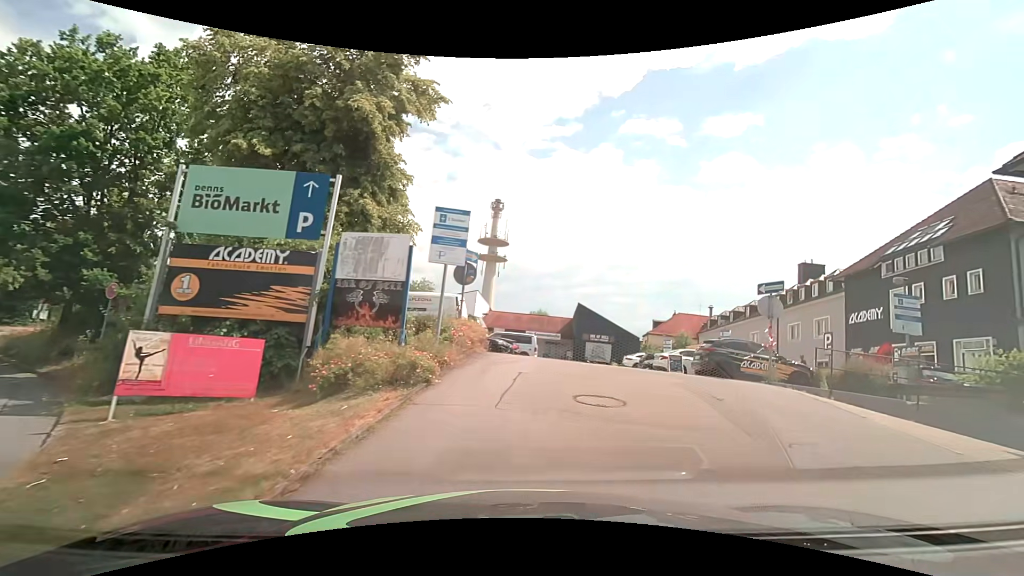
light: Day
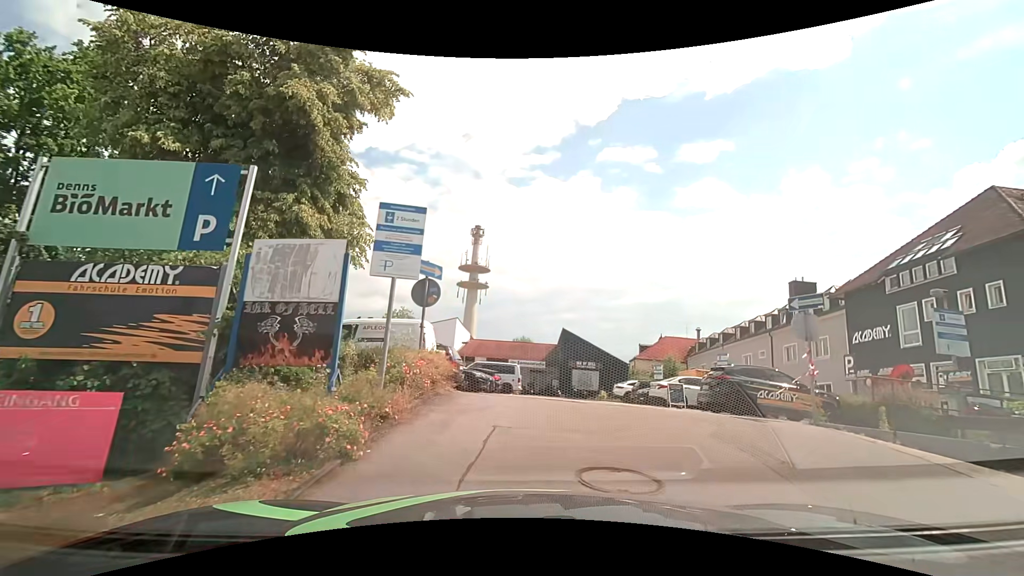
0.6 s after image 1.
(+0.2, +2.7) m; +2°
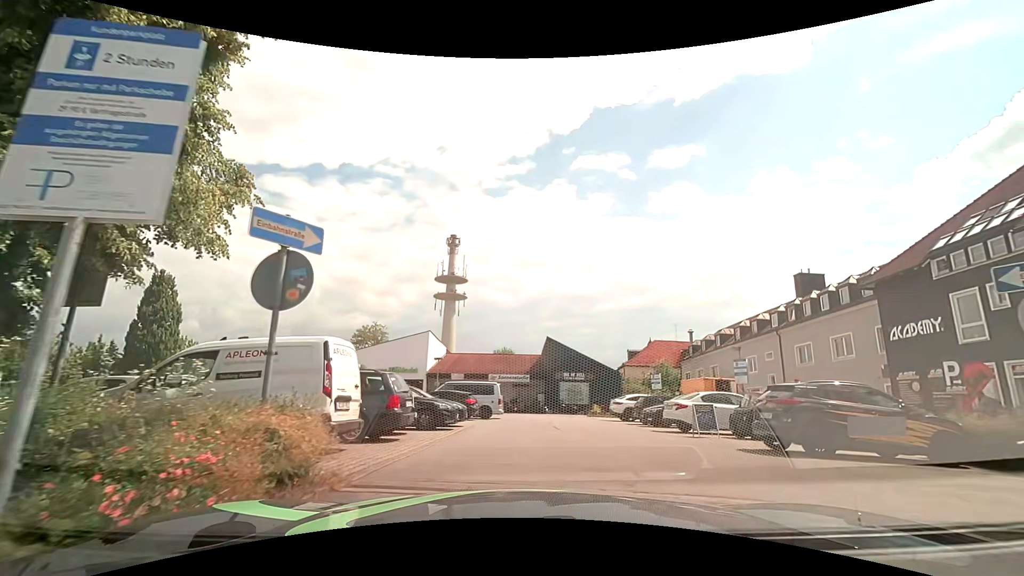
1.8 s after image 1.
(+0.1, +5.2) m; +2°
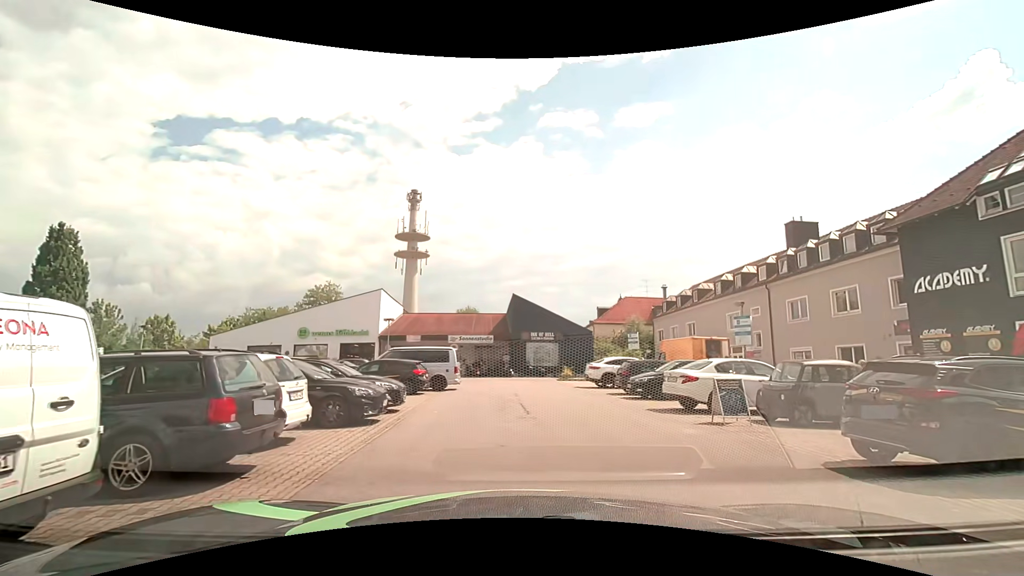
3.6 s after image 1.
(+0.2, +4.7) m; +4°
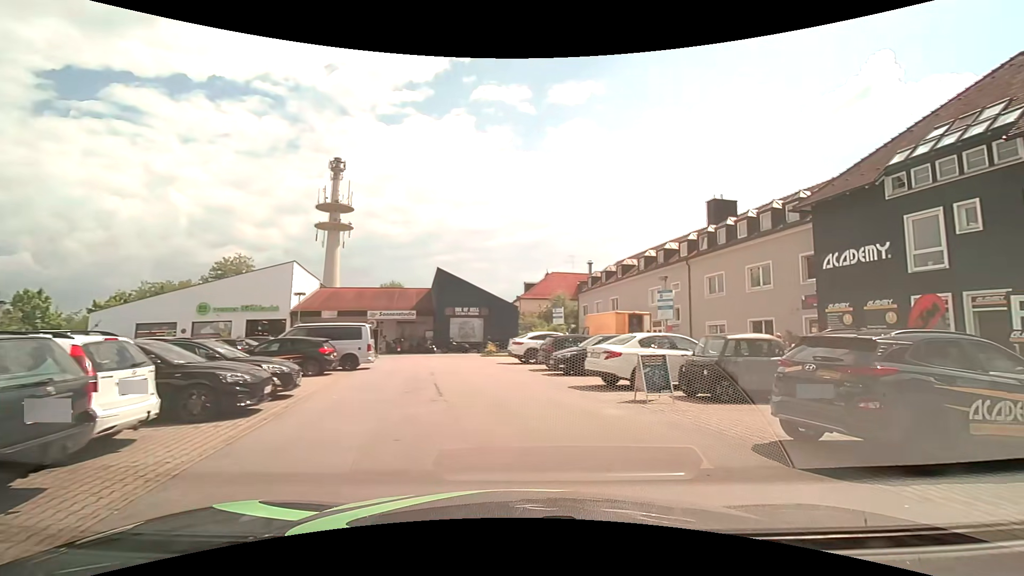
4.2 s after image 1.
(+0.1, +1.2) m; +8°
